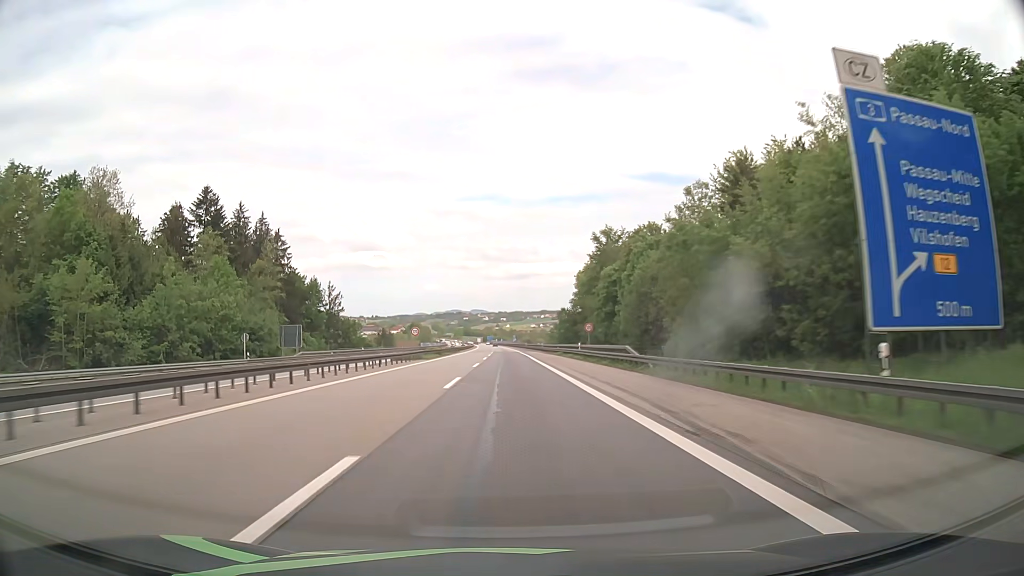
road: motorway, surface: asphalt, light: Day
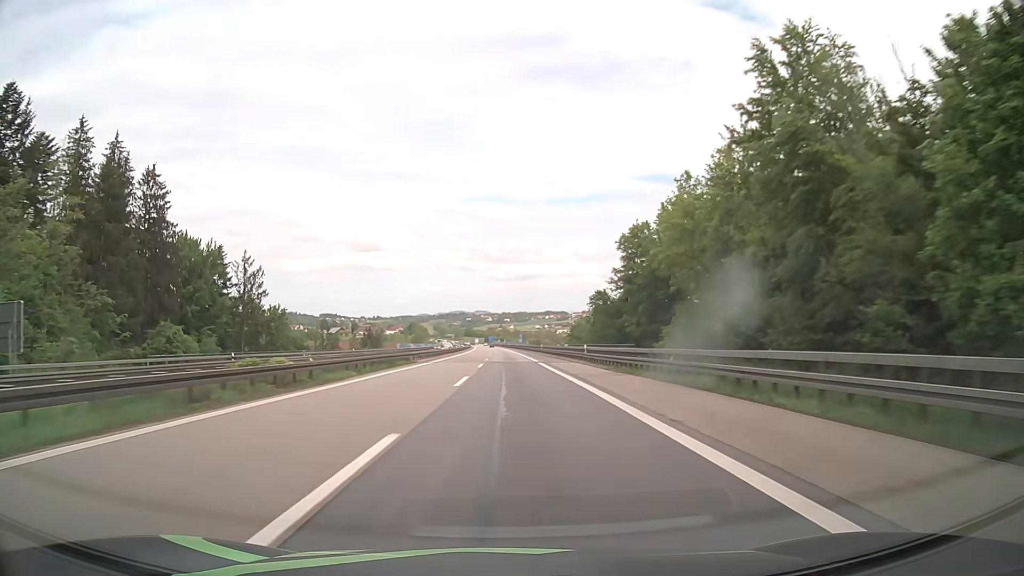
(-0.2, +52.0) m; 0°
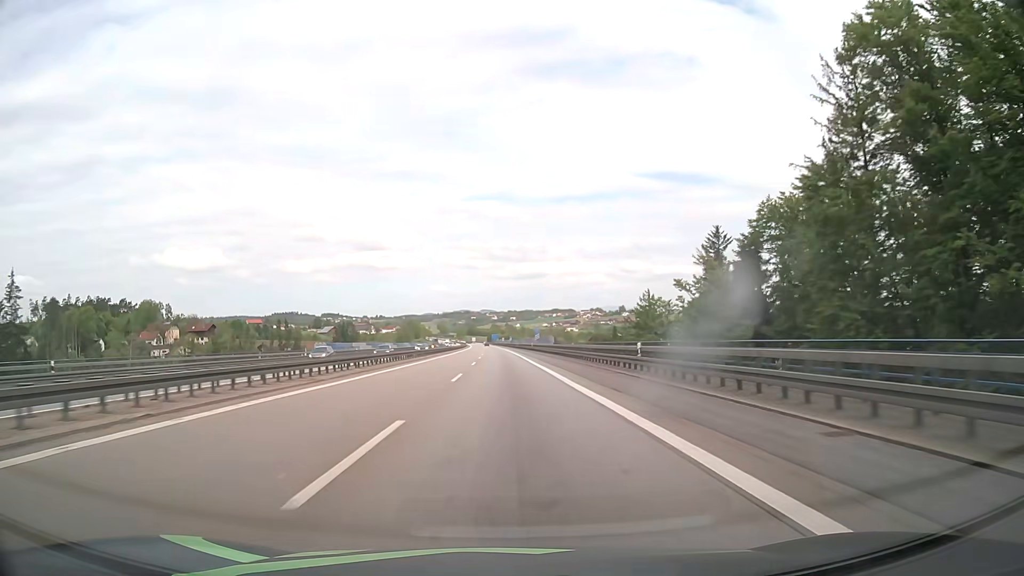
(-0.4, +70.2) m; -1°
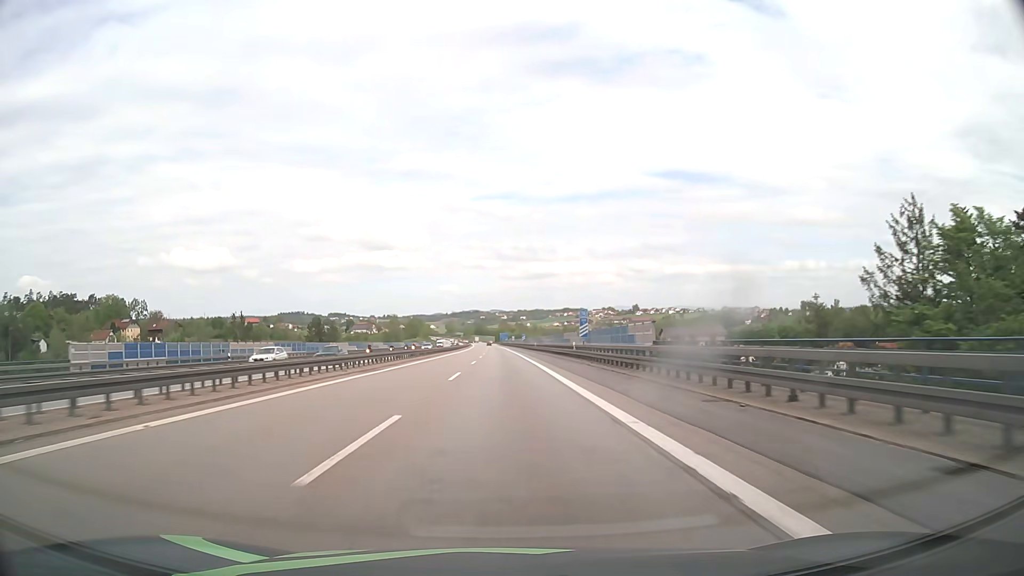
(-0.4, +53.1) m; -1°
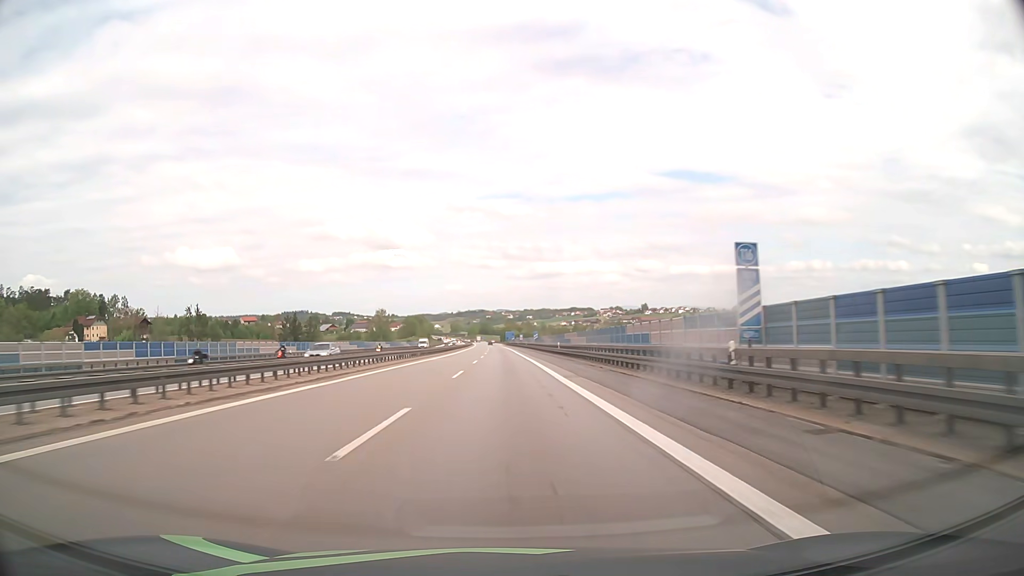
(-0.1, +34.9) m; 0°
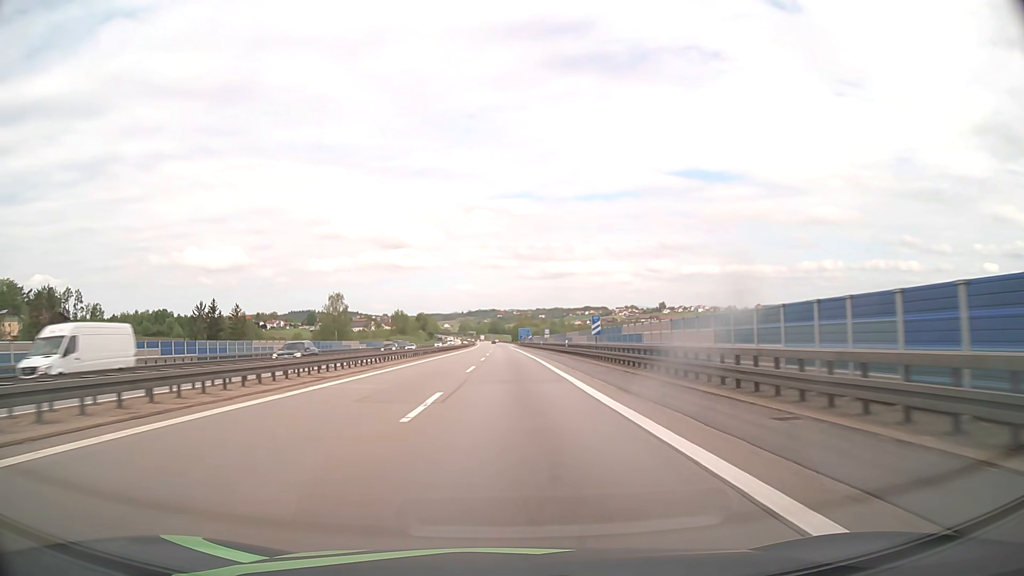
(-0.6, +67.8) m; -1°
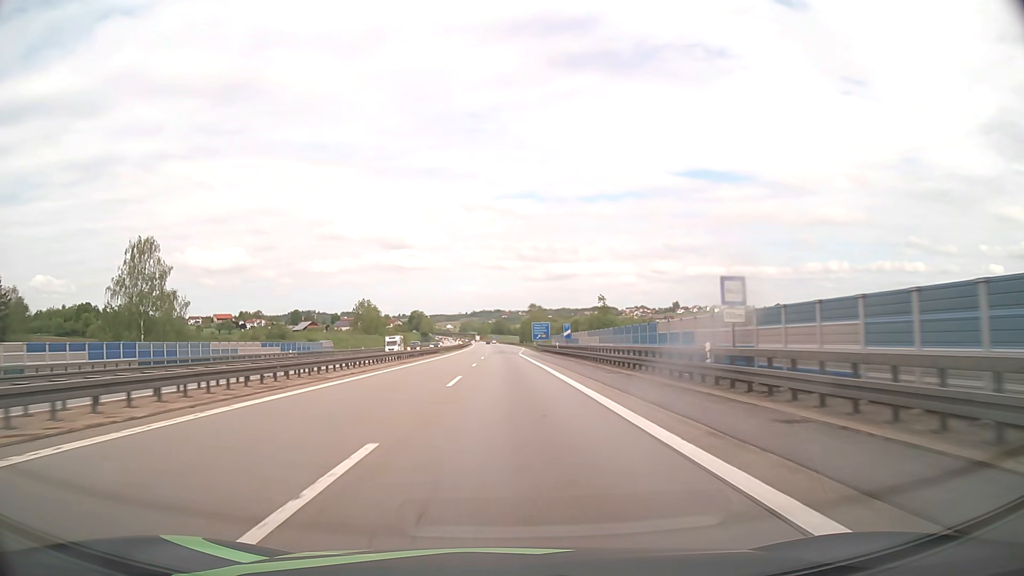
(-0.3, +80.9) m; -1°
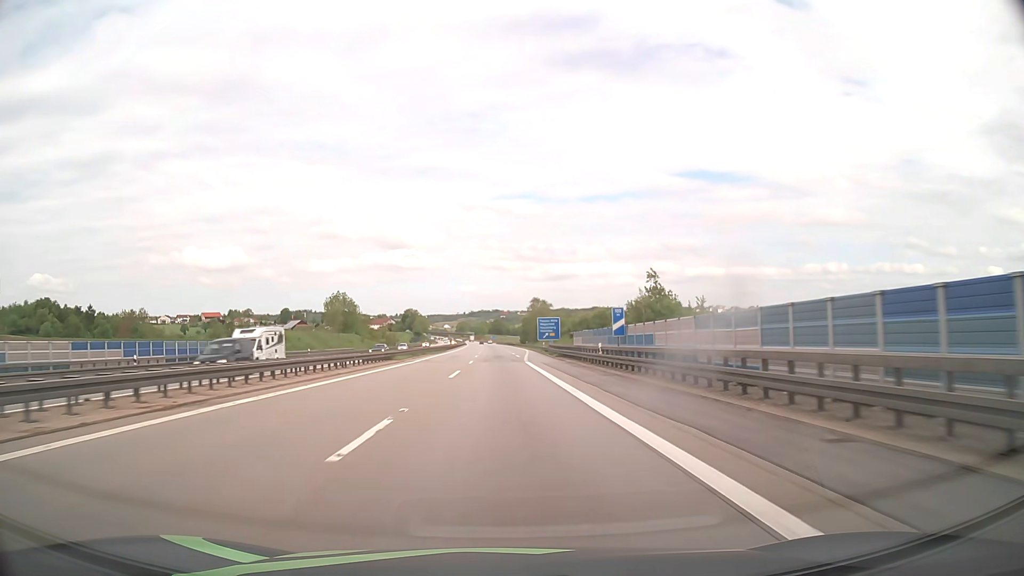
(+0.1, +31.1) m; 0°
(0, +10) (0, +20) (0, +30) (0, +40) (0, +50) (+1, +60) (+1, +70) (+1, +80) (+1, +90) (+1, +100) m
